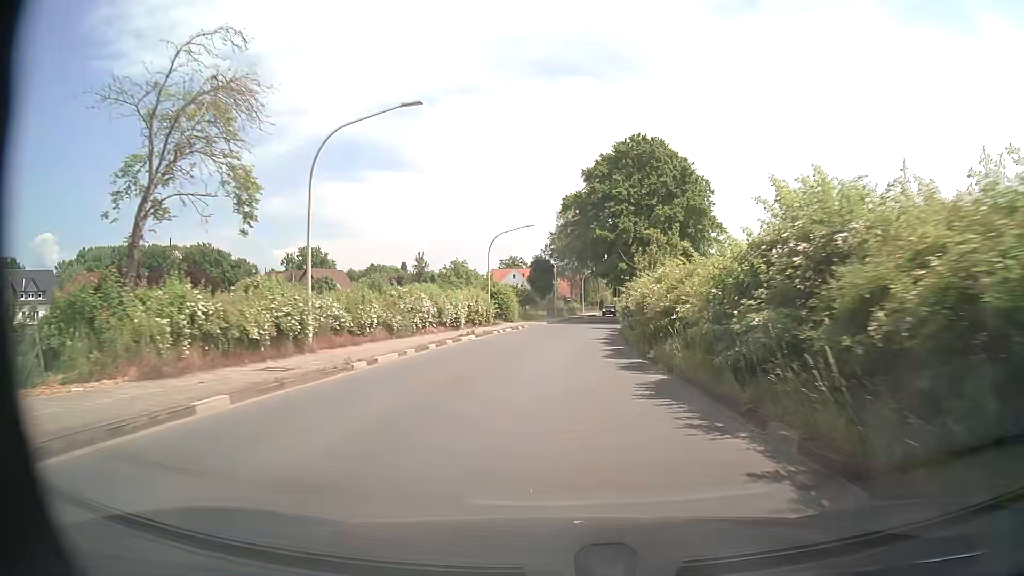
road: tertiary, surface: asphalt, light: Day
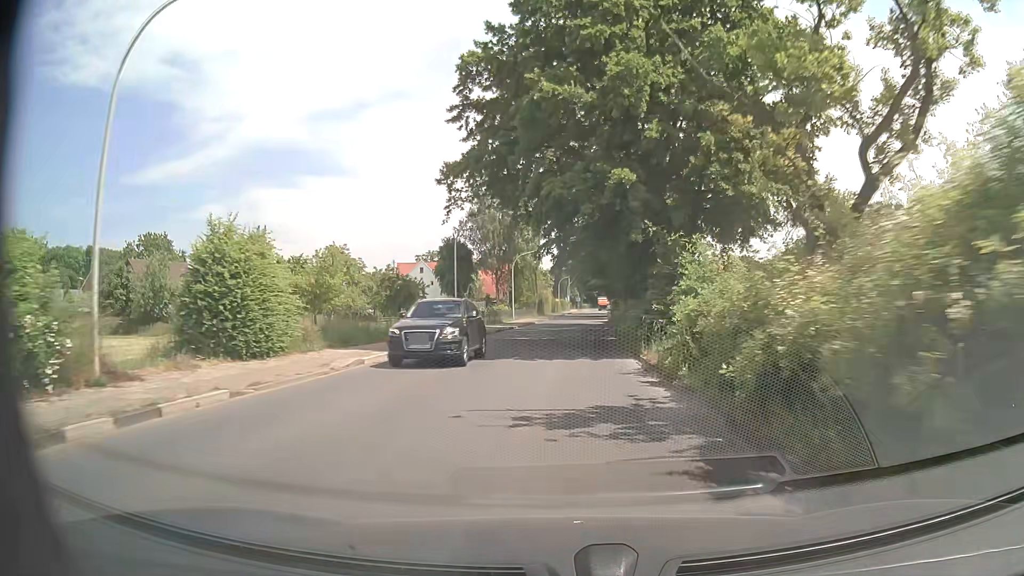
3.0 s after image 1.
(+1.3, +40.2) m; +5°
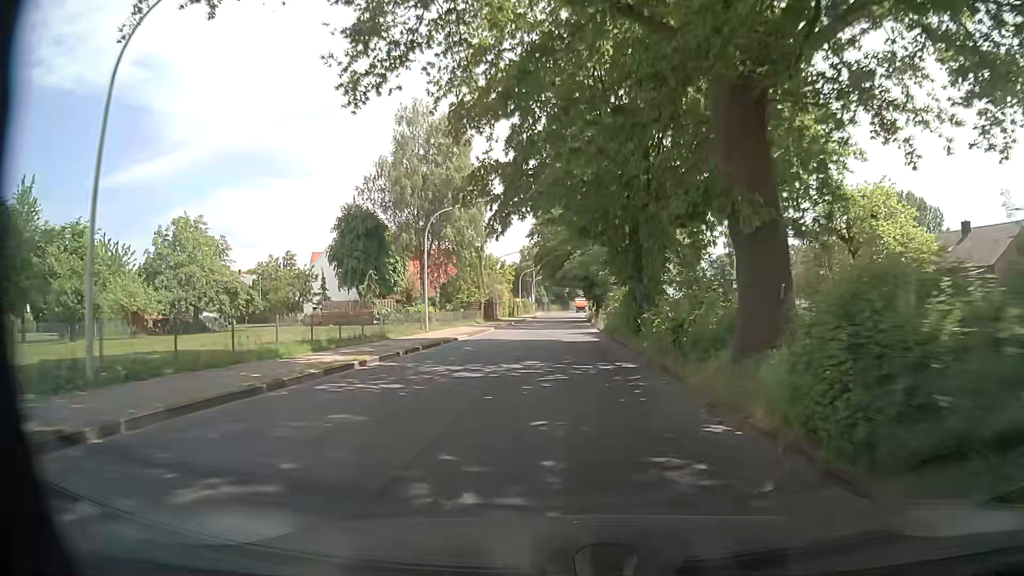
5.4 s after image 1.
(+0.7, +32.2) m; +3°
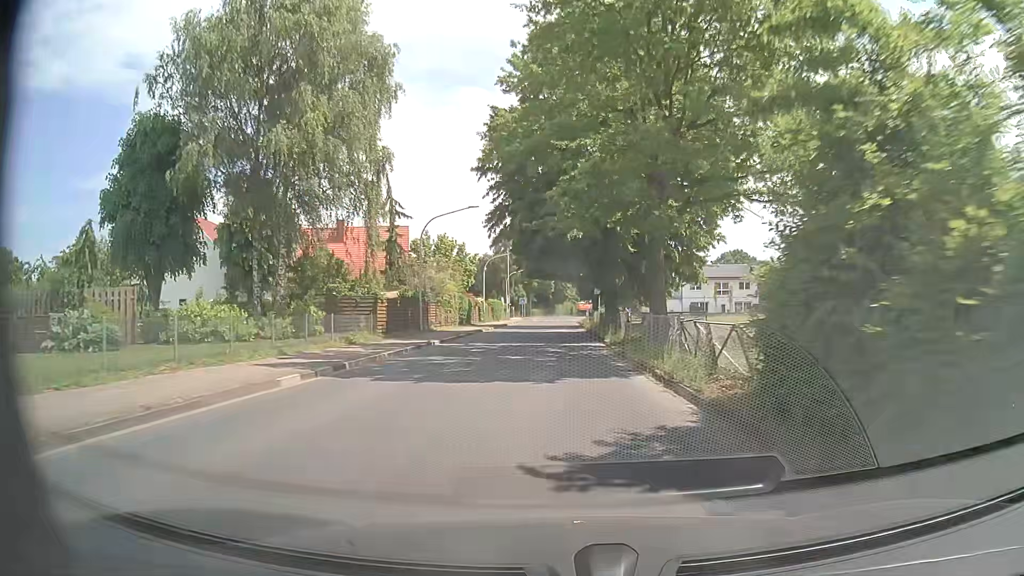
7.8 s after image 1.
(+0.2, +32.2) m; +1°
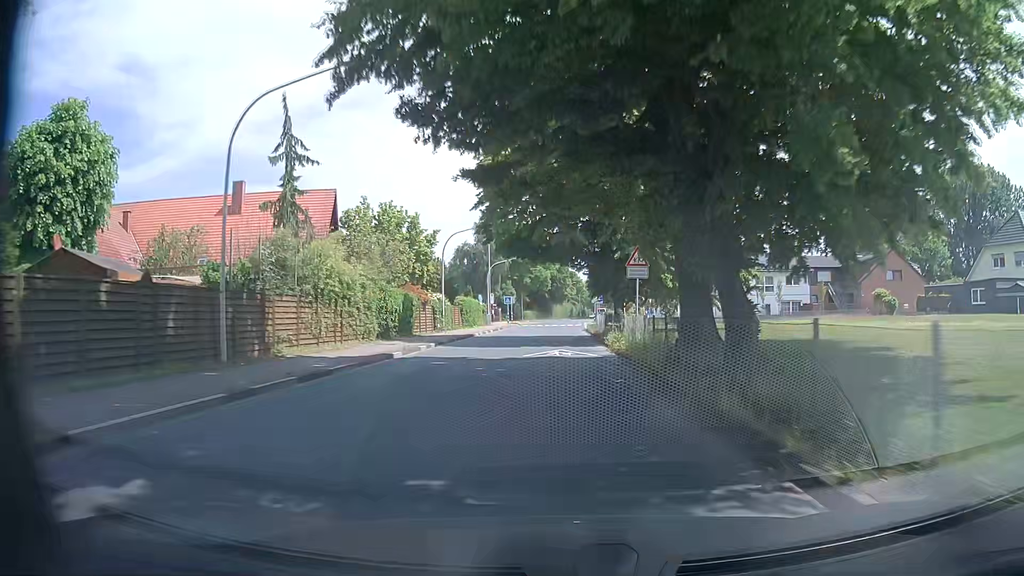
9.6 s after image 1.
(+0.3, +24.1) m; +1°
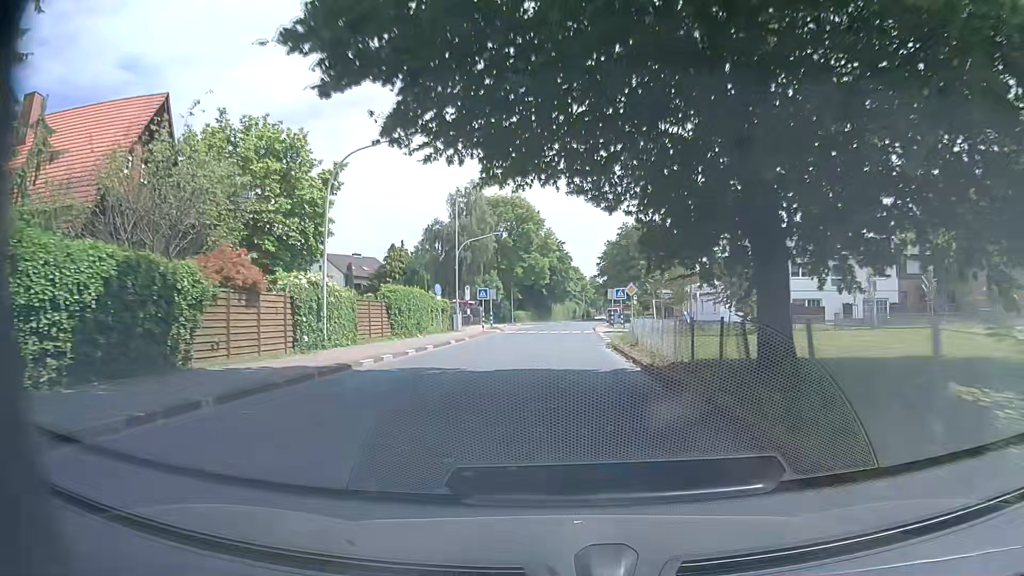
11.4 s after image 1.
(0.0, +24.2) m; 0°
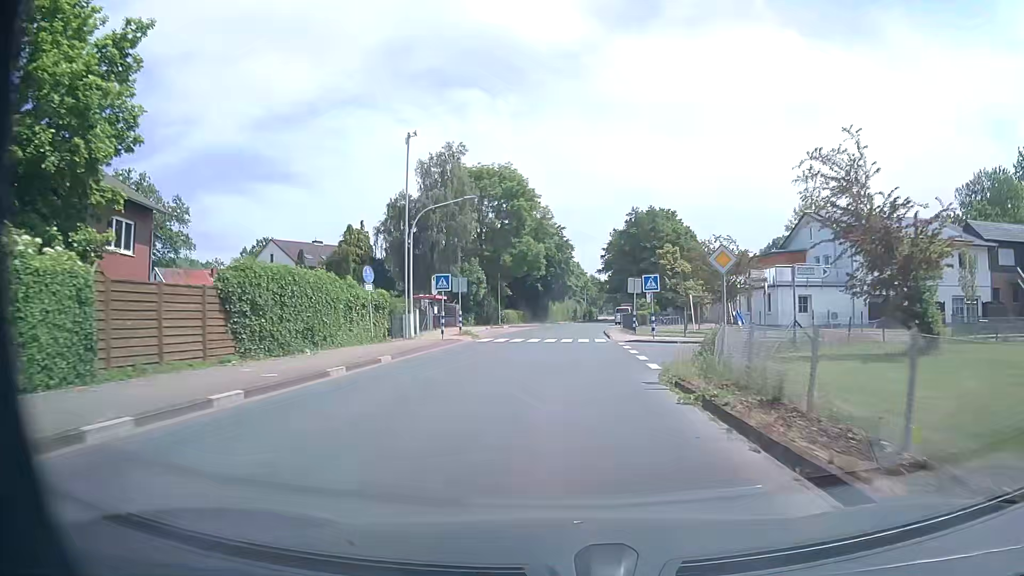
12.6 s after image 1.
(-0.1, +16.1) m; +1°
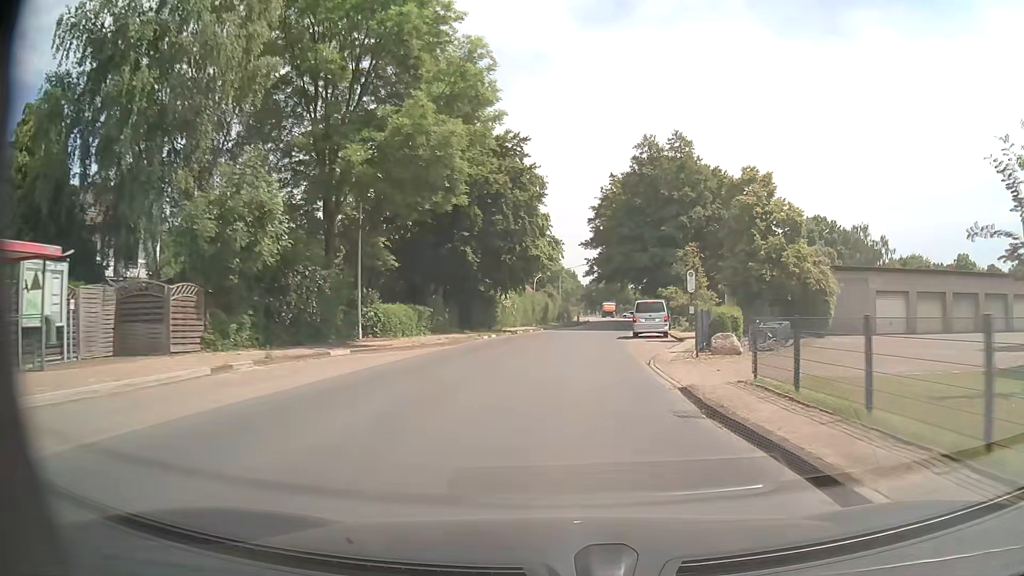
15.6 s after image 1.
(+0.2, +40.2) m; +2°
(0, +10) (0, +20) (+1, +30) (+2, +40) (+3, +50) (+5, +60) (+6, +70) (+7, +80) (+8, +90) (+9, +100) m
